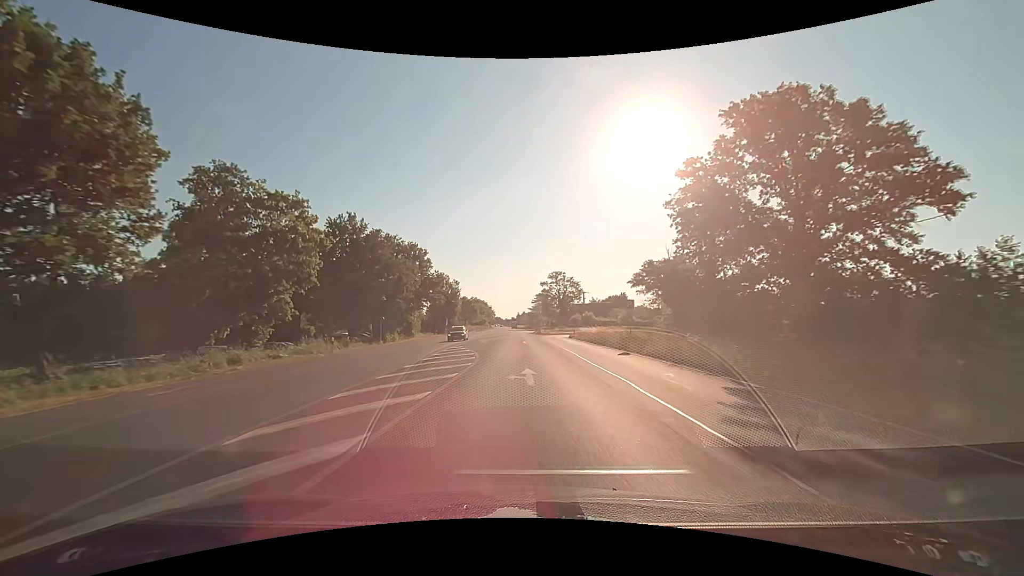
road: primary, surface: asphalt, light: Day
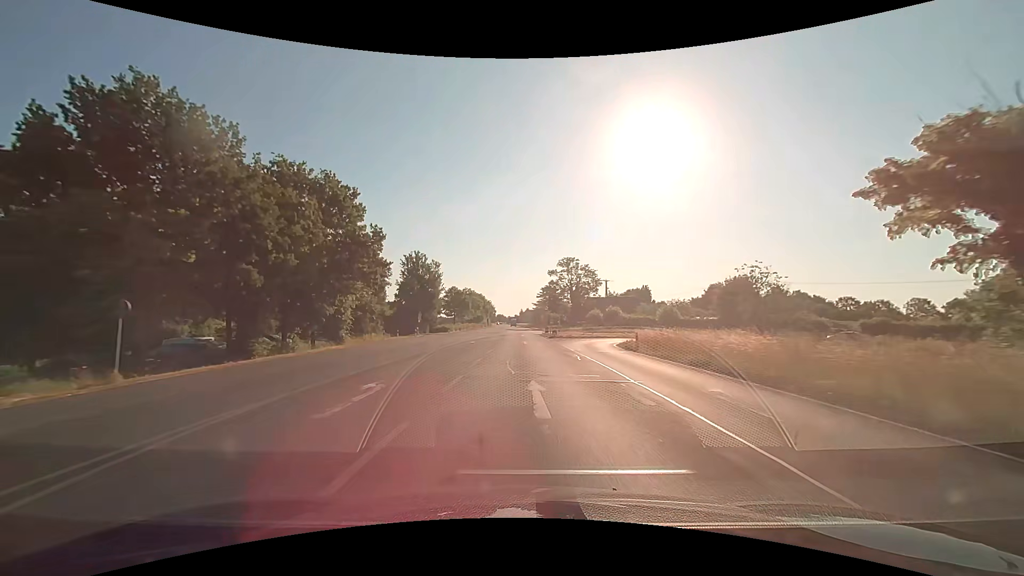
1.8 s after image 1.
(0.0, +32.3) m; 0°
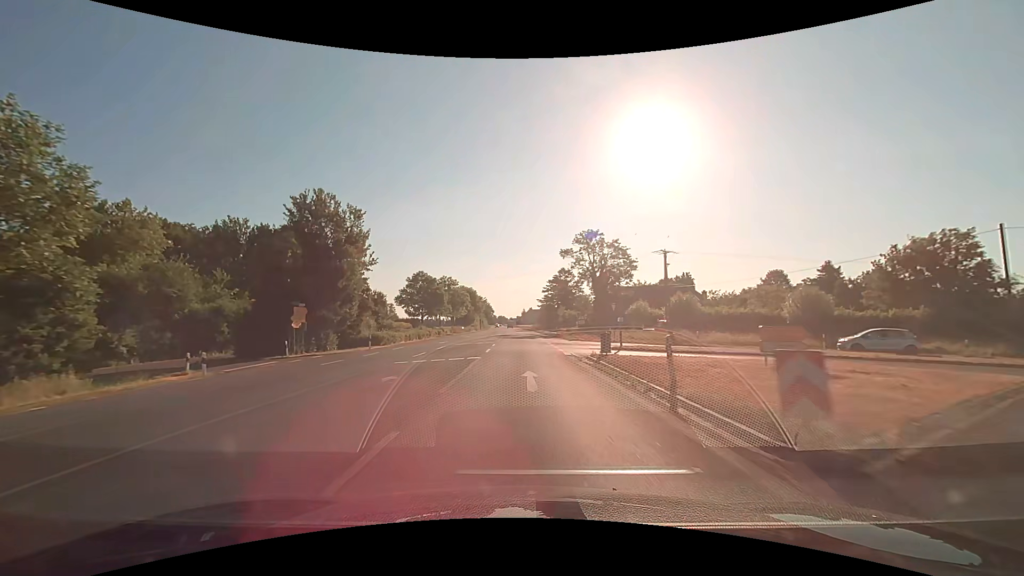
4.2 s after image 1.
(0.0, +43.0) m; 0°
(0, +10) (0, +20) (0, +30) (0, +40) (0, +50) (0, +60) (-1, +70) (-1, +80) (-1, +90) (-2, +100) m
